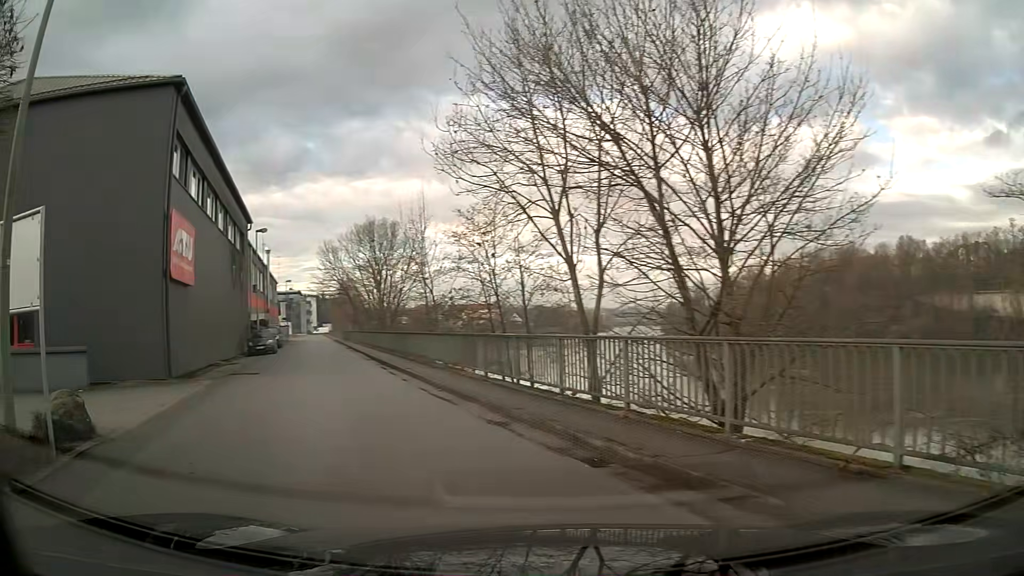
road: unclassified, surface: asphalt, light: Day
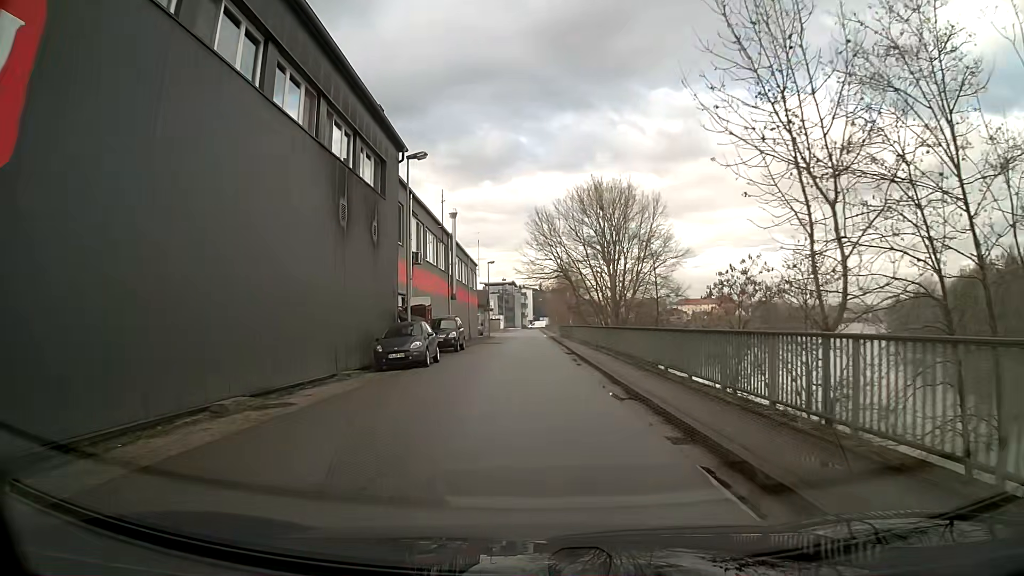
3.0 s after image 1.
(-4.0, +18.7) m; -16°
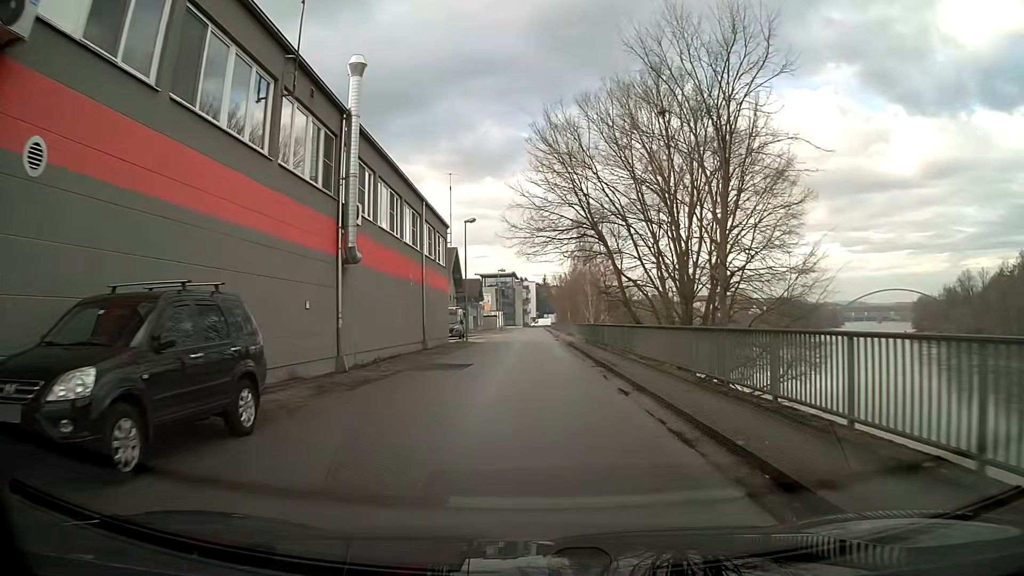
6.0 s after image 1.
(-0.1, +27.7) m; 0°
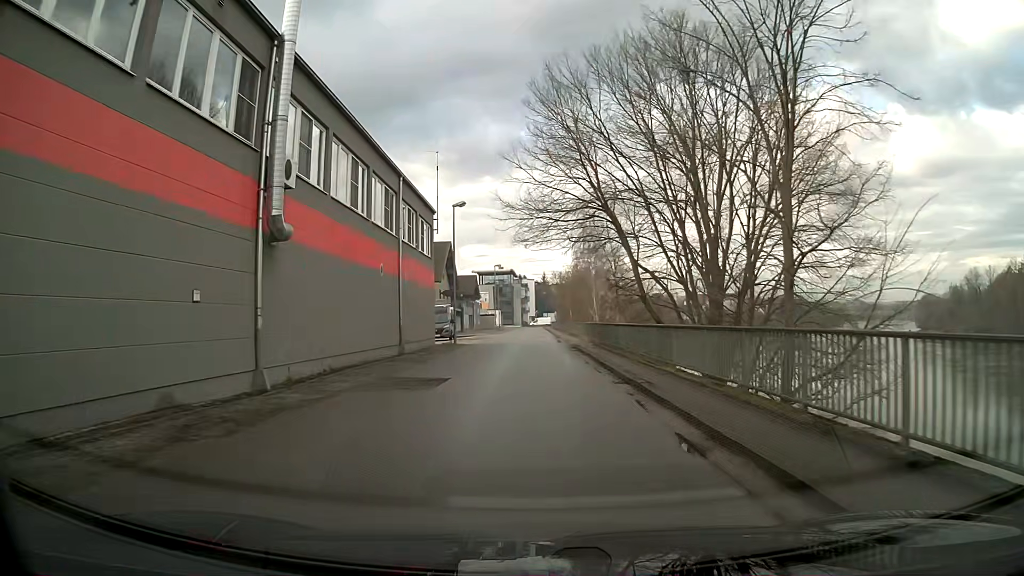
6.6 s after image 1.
(0.0, +5.8) m; 0°
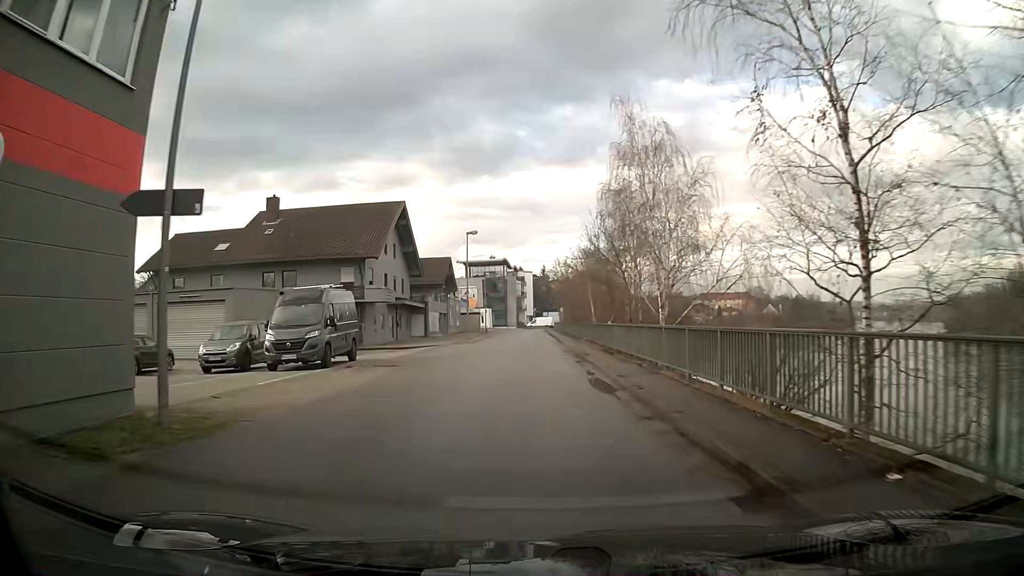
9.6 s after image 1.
(+0.2, +29.8) m; -1°
(0, +10) (0, +20) (0, +30) (0, +40) (0, +50) (0, +60) (0, +70) (+1, +80) (+1, +90) (+1, +100) m
